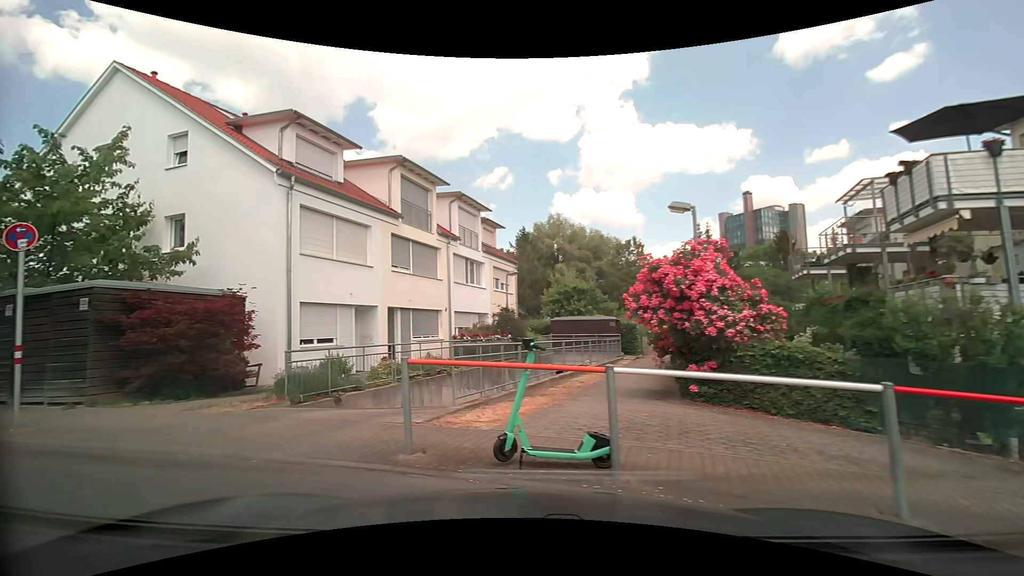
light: Day
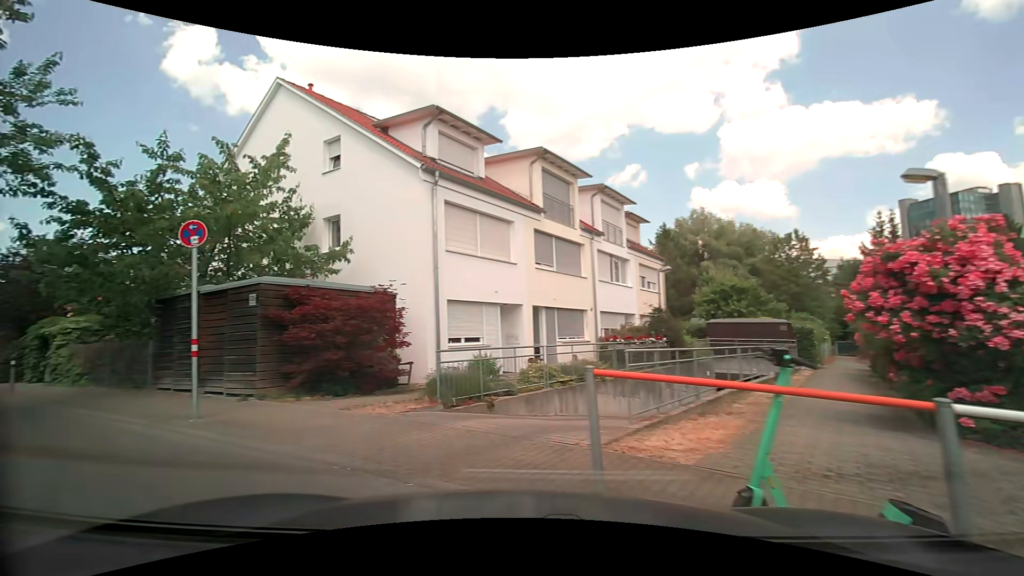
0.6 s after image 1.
(-0.2, +1.4) m; -15°
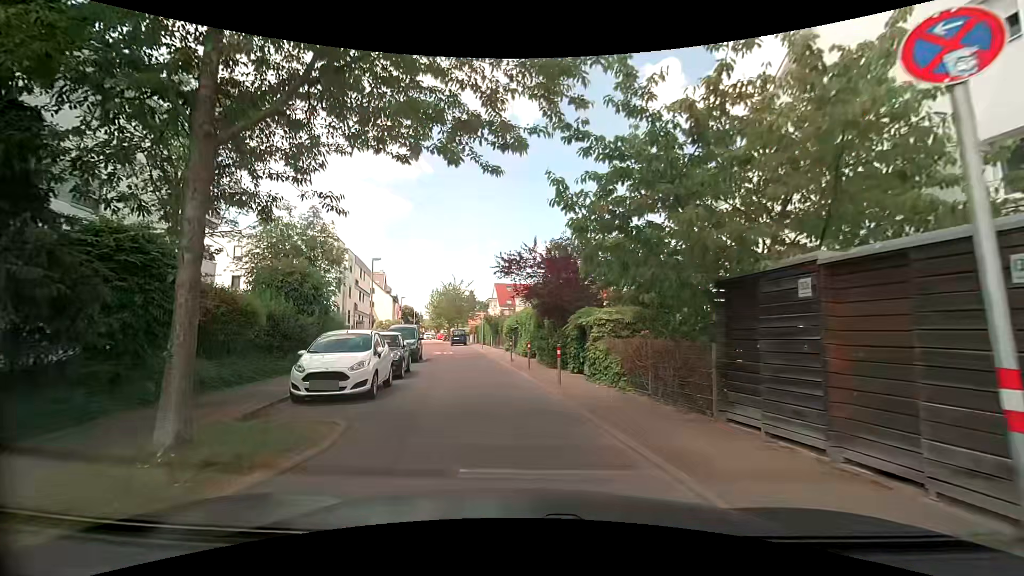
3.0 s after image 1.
(-3.2, +5.2) m; -52°
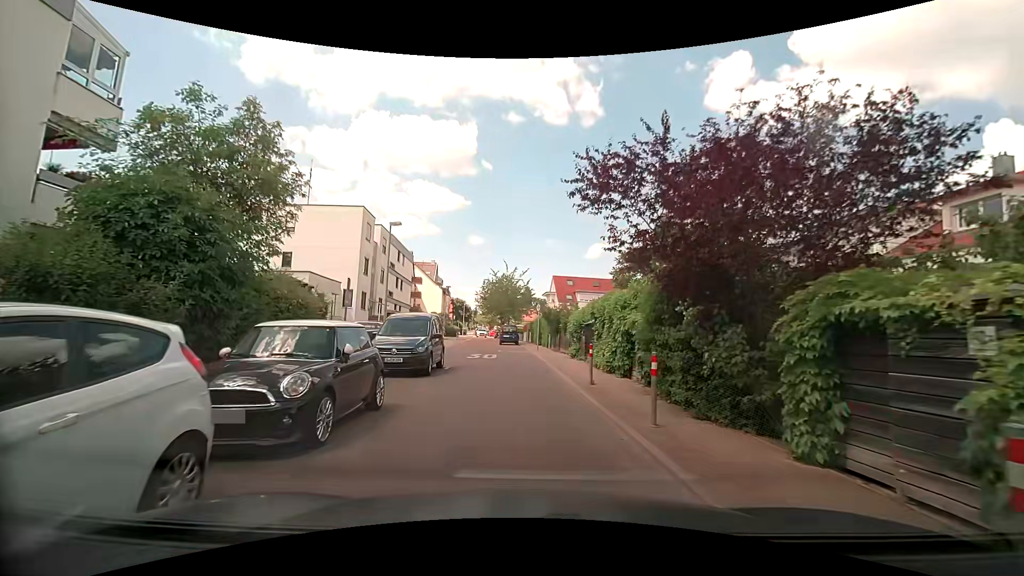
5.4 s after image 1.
(-1.0, +10.2) m; -9°
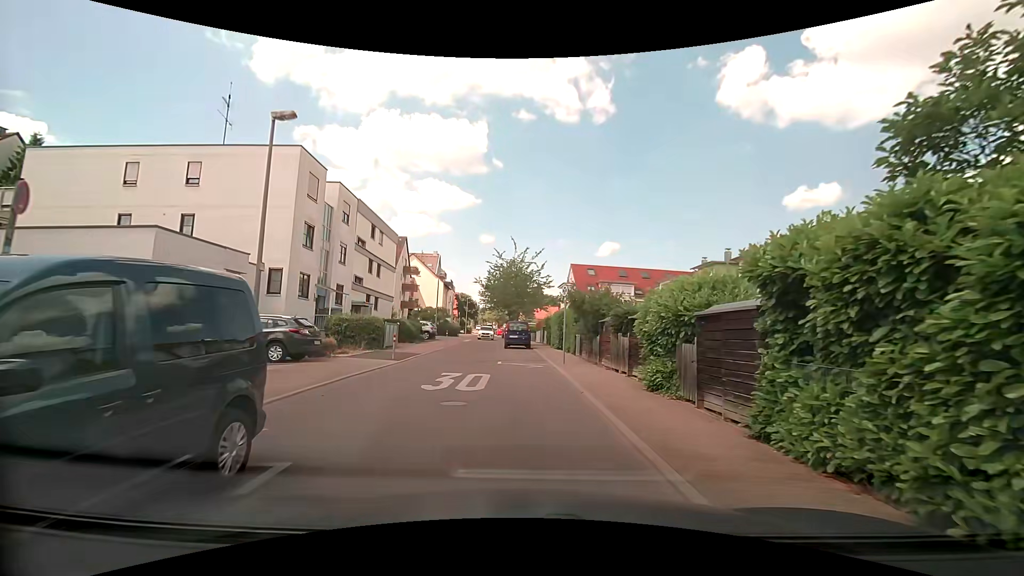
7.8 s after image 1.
(-0.1, +12.7) m; 0°
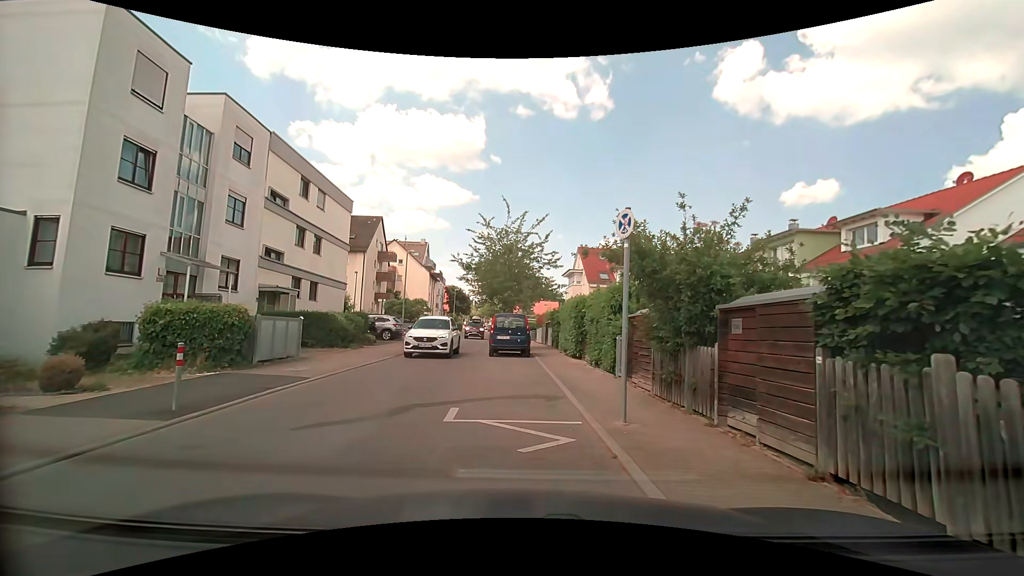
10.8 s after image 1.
(-0.1, +11.7) m; -1°
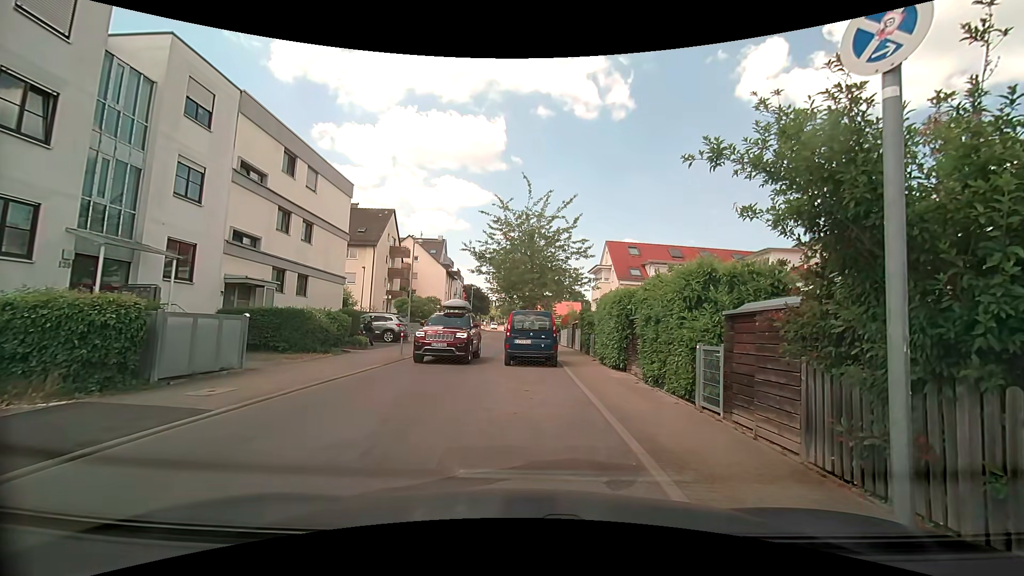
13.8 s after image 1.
(0.0, +4.4) m; -1°
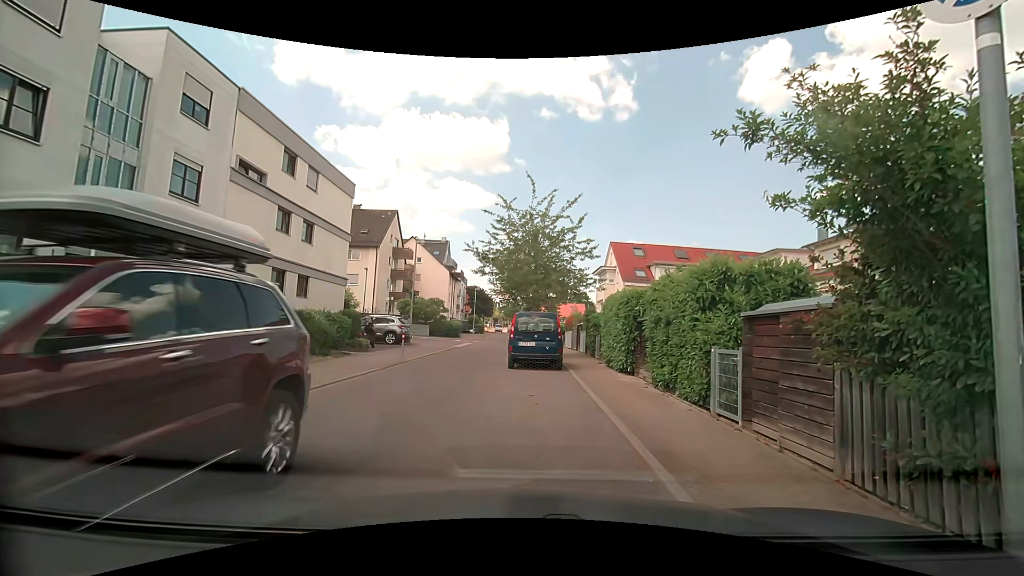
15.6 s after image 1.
(0.0, +0.5) m; 0°
